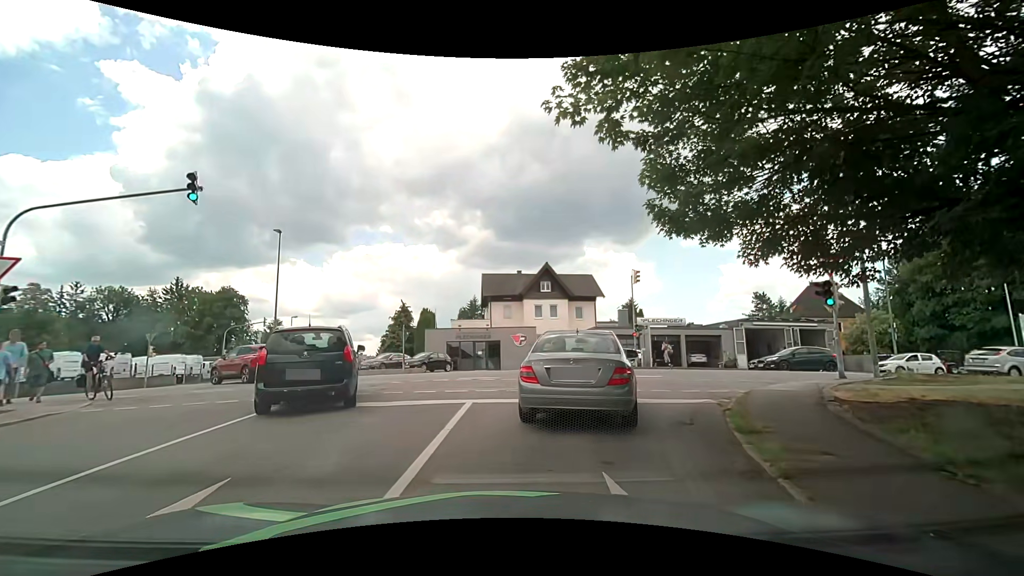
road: residential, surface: asphalt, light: Day
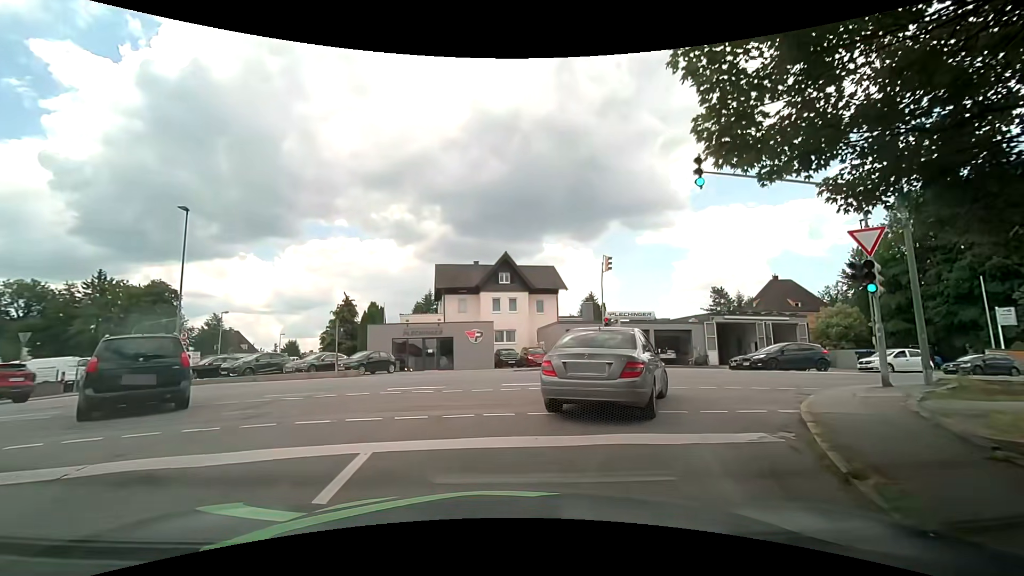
(+0.2, +4.4) m; +6°
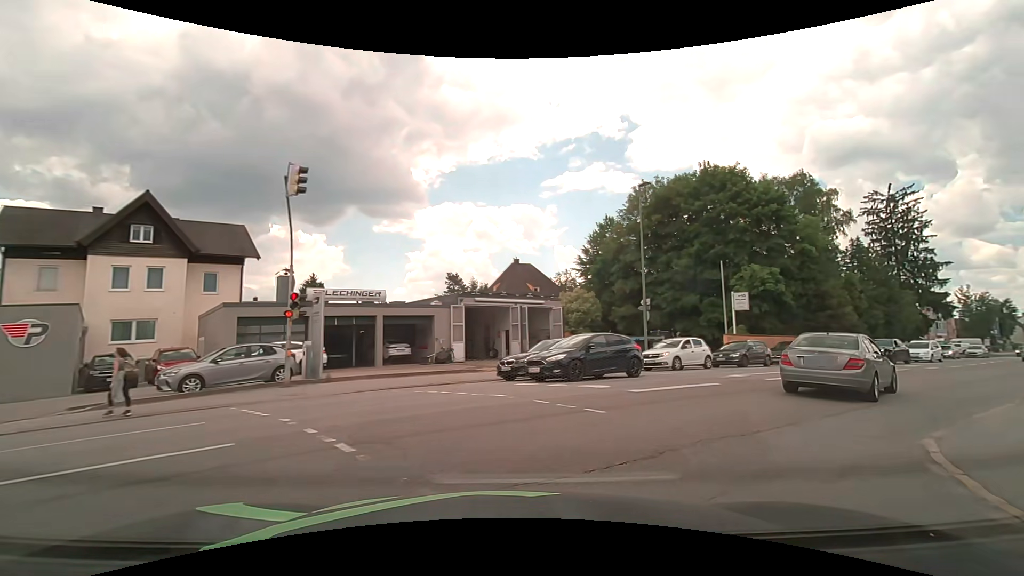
(+2.8, +13.1) m; +30°
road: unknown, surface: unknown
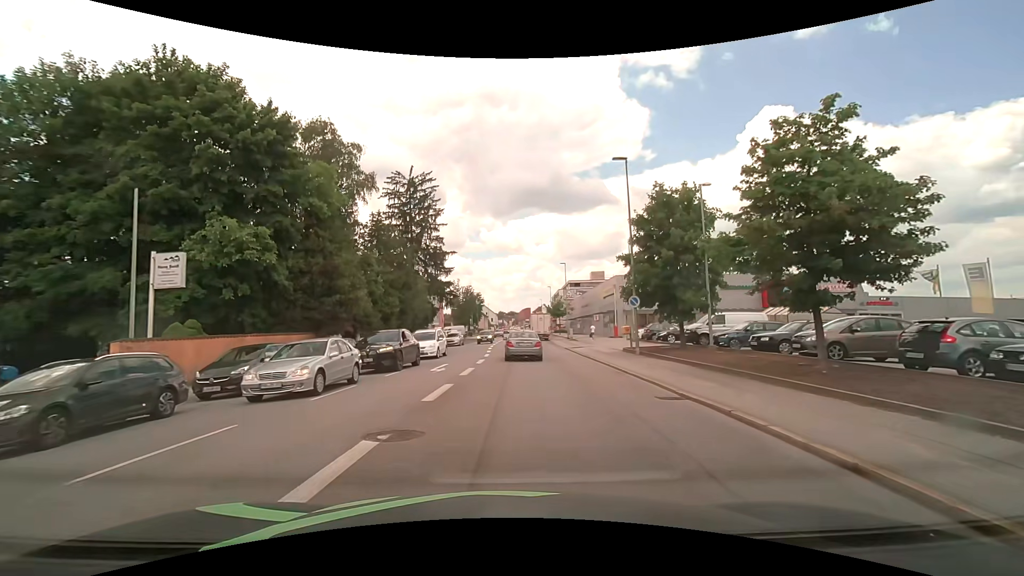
(+9.2, +16.1) m; +50°
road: tertiary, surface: asphalt
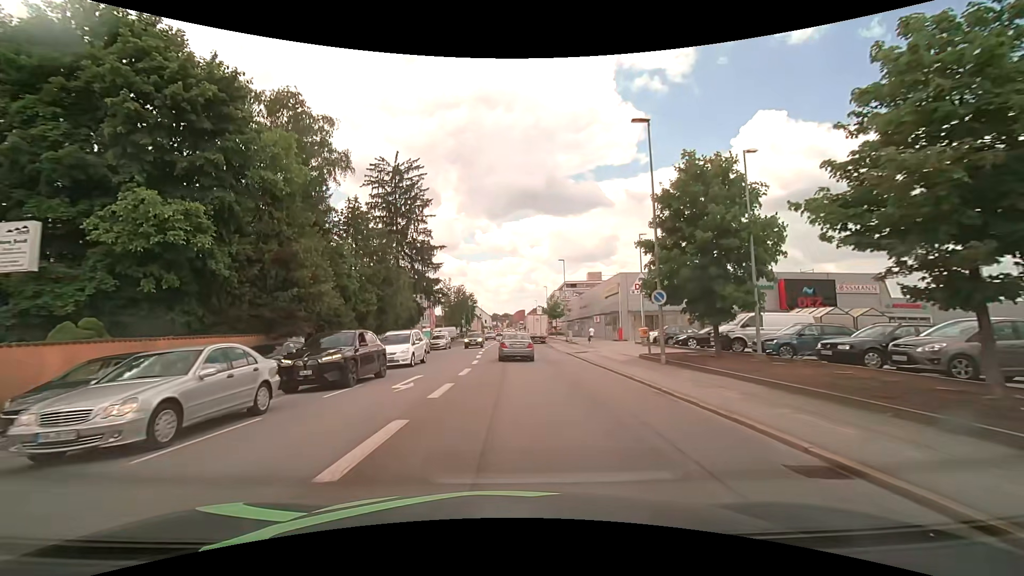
(0.0, +5.3) m; +1°
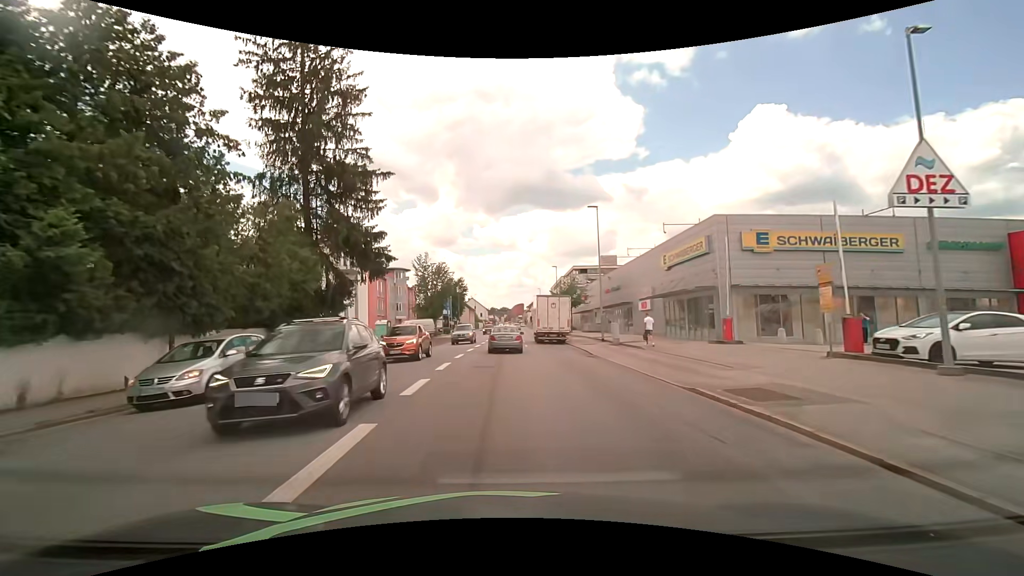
(+0.1, +25.1) m; 0°
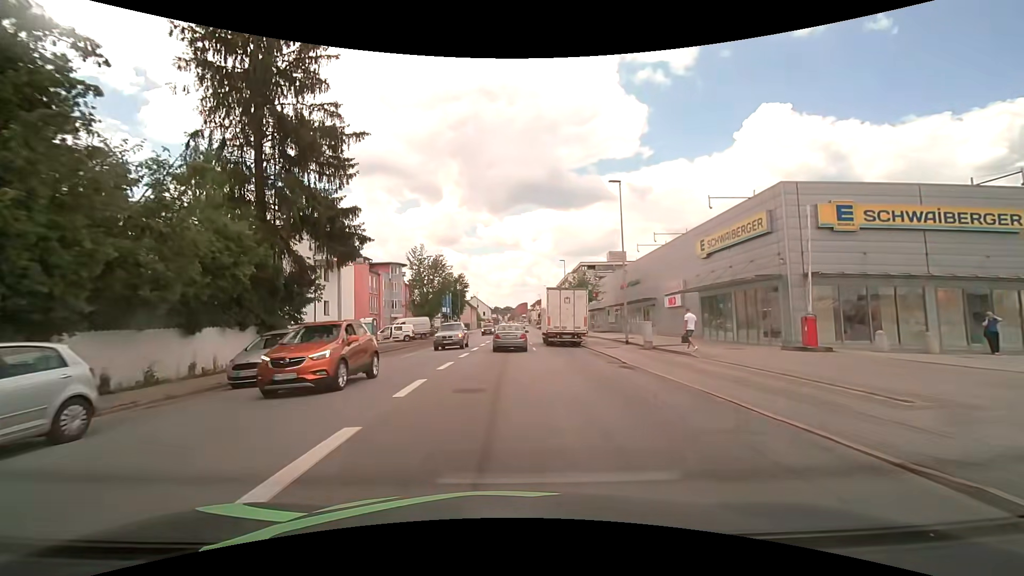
(0.0, +6.4) m; -1°
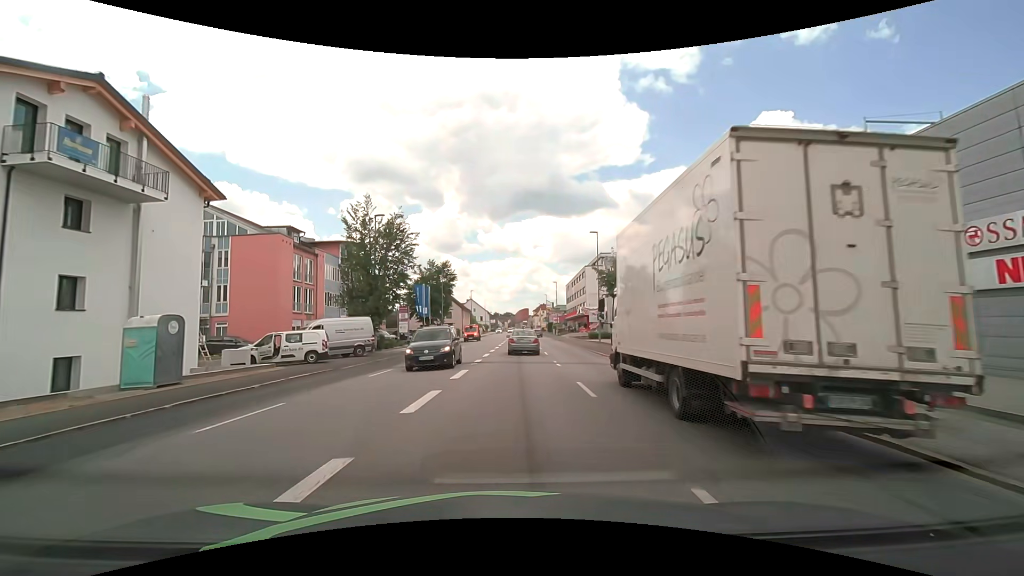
(-0.1, +25.5) m; 0°
(0, +10) (0, +20) (+1, +30) (+1, +40) (+2, +50) (+3, +60) (+3, +70) (+4, +80) (+5, +90) (+5, +100) m
